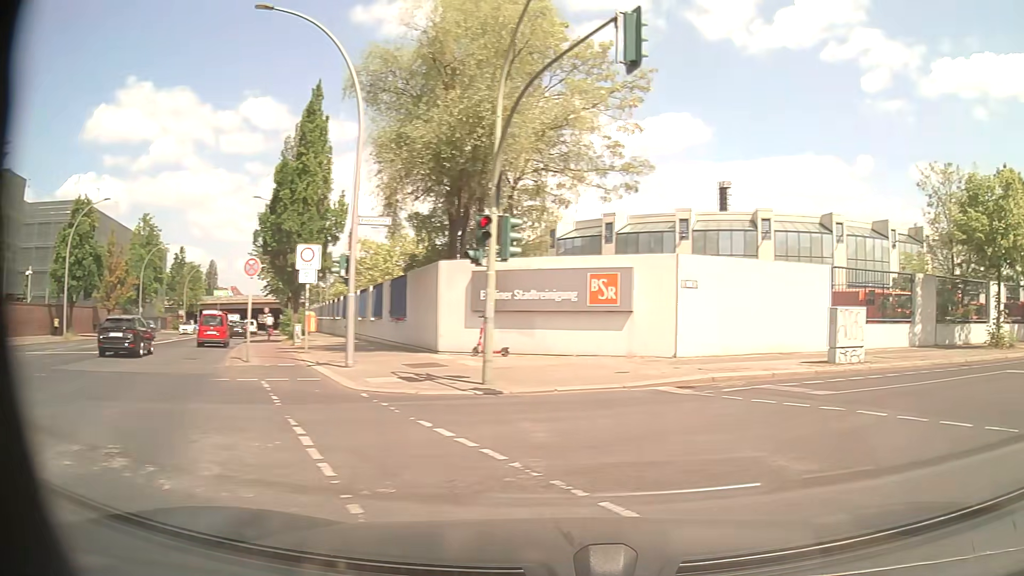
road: secondary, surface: asphalt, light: Day
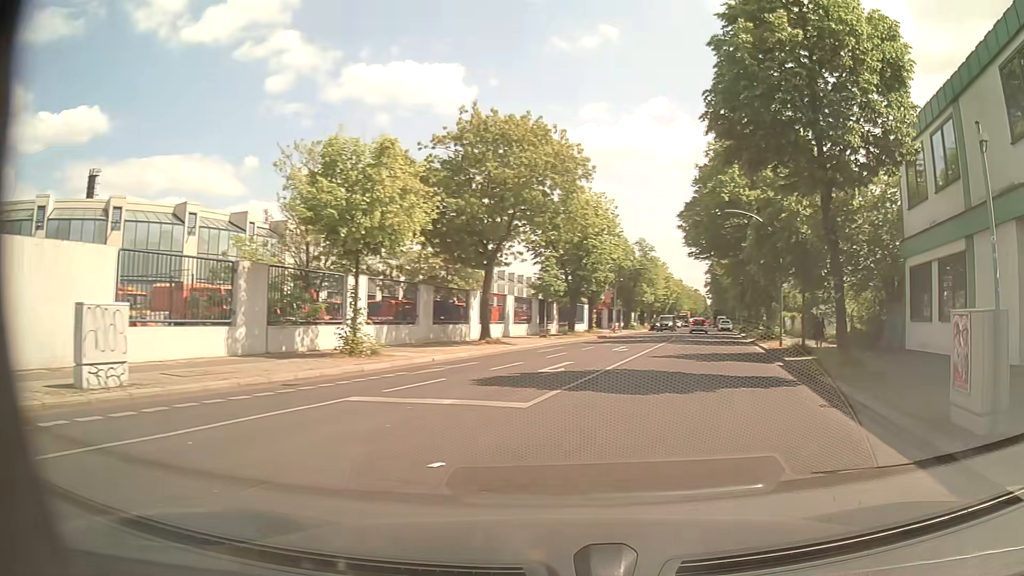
(+3.0, +5.7) m; +54°
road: residential
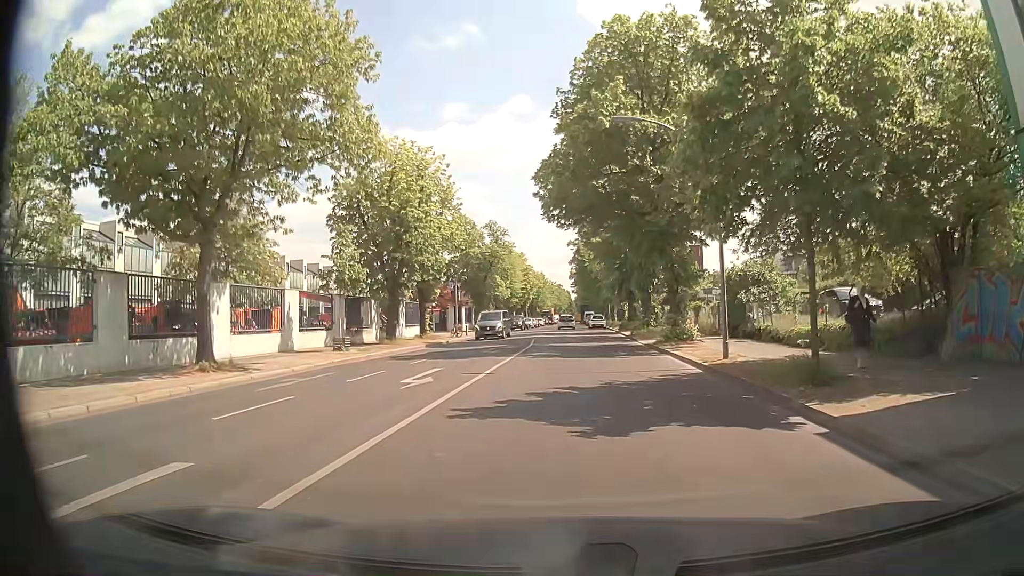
(+2.5, +14.6) m; +12°
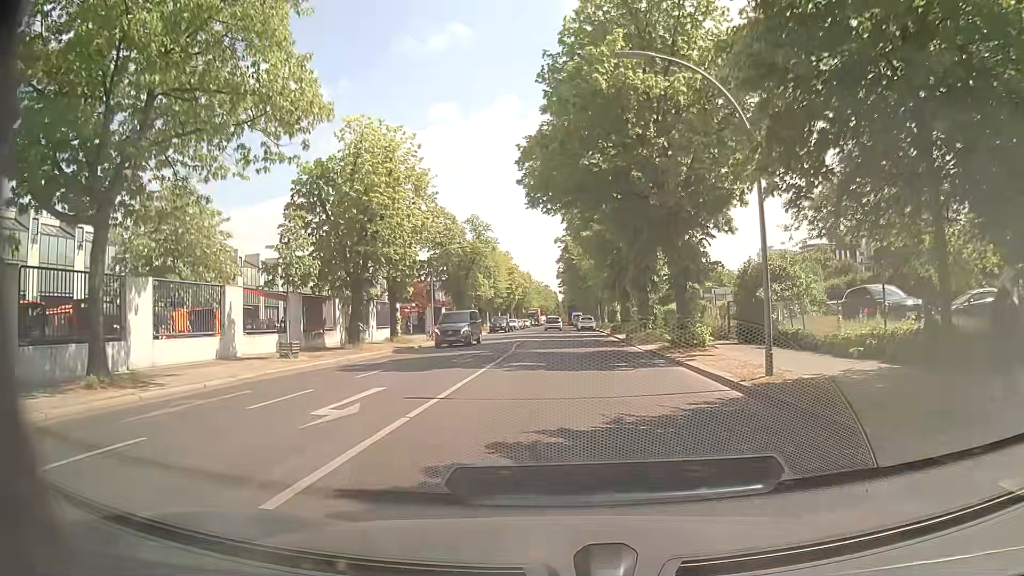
(0.0, +4.7) m; +1°
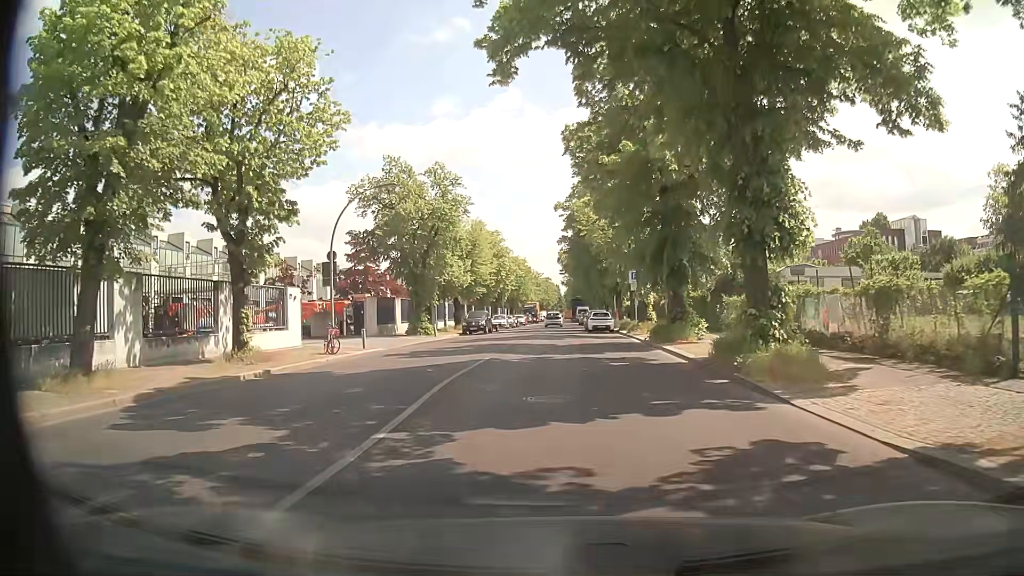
(+0.2, +20.7) m; 0°
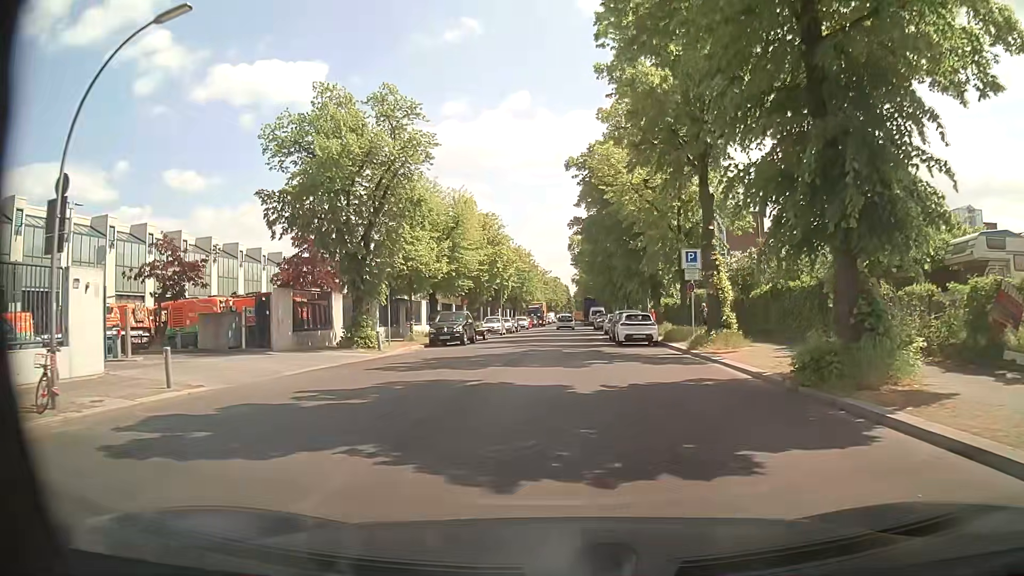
(-0.2, +16.0) m; -2°
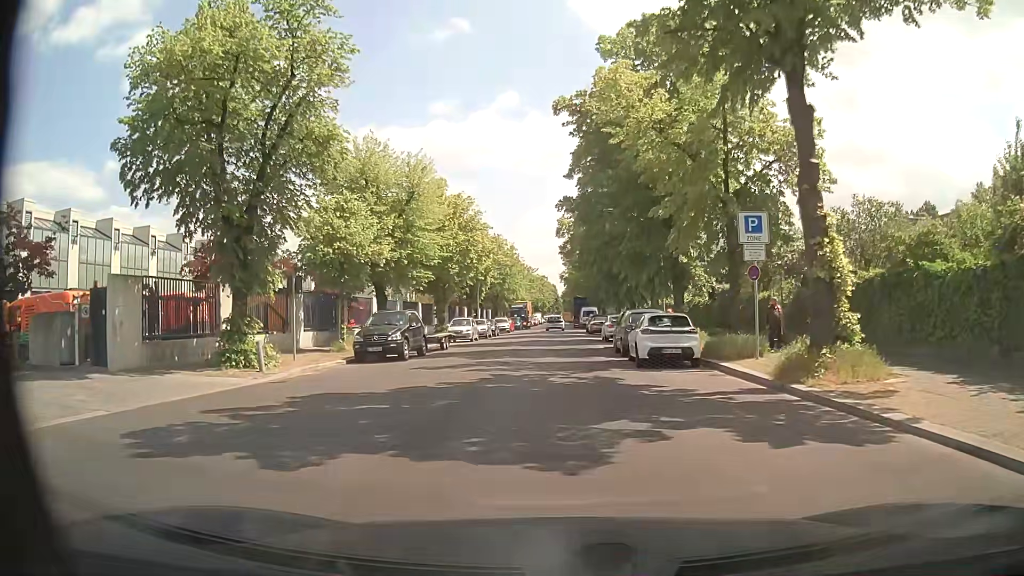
(+0.3, +10.8) m; +2°
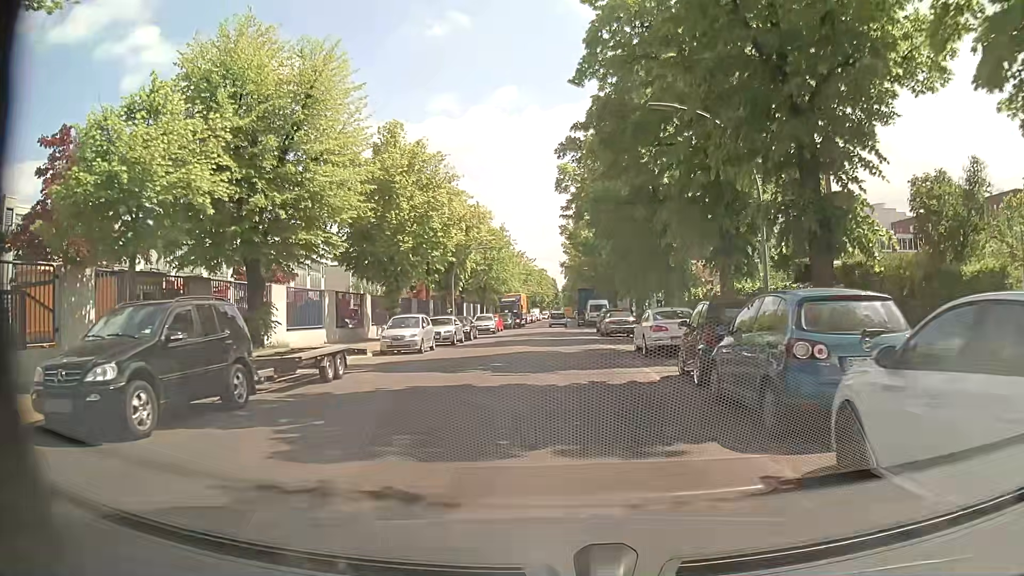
(0.0, +15.6) m; 0°
(0, +10) (0, +20) (0, +30) (0, +40) (0, +50) (0, +60) (+1, +70) (+1, +80) (+1, +90) (+1, +100) m
